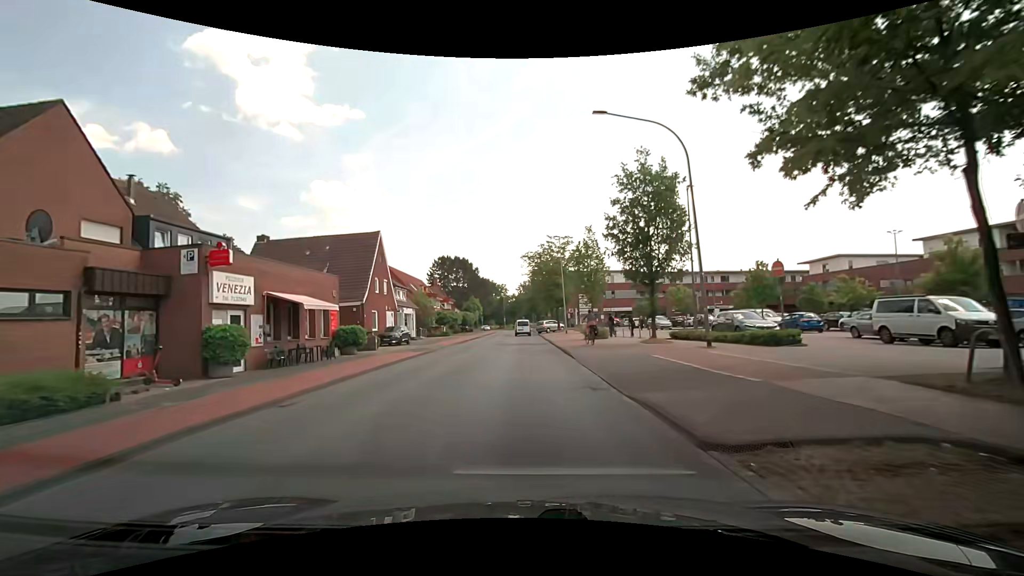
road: tertiary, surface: asphalt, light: Day
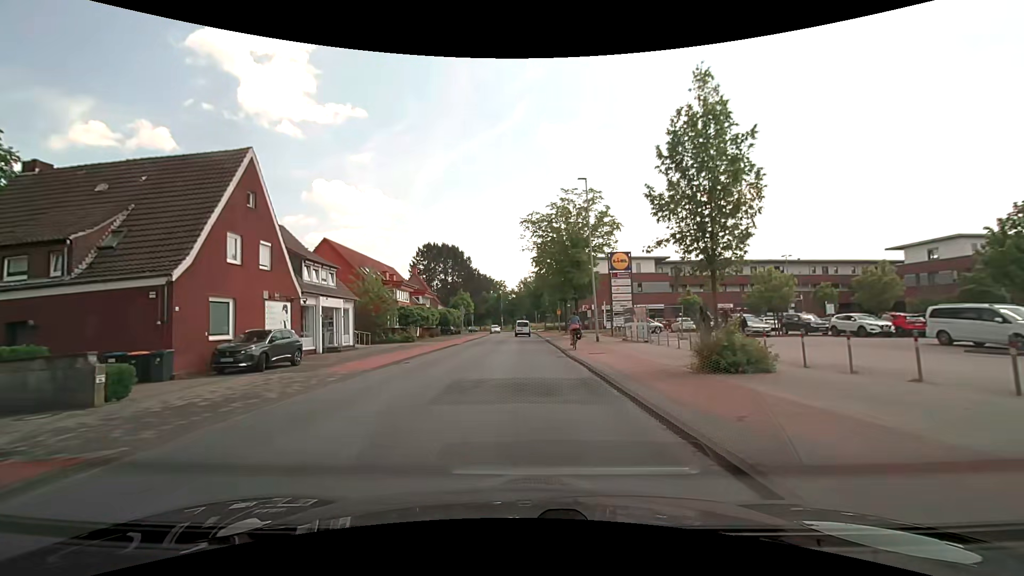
(+0.1, +21.8) m; 0°
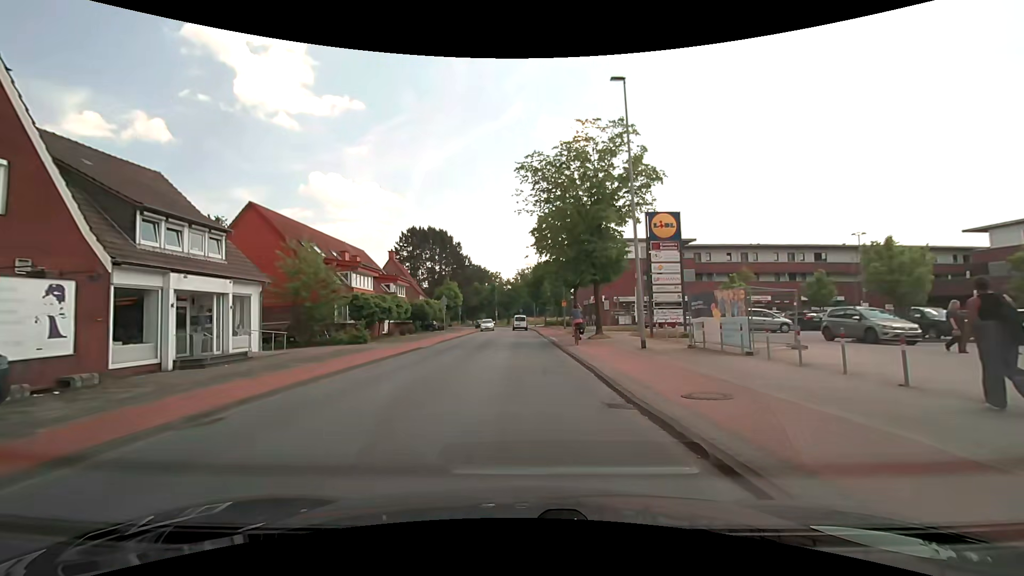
(+0.1, +12.7) m; +1°
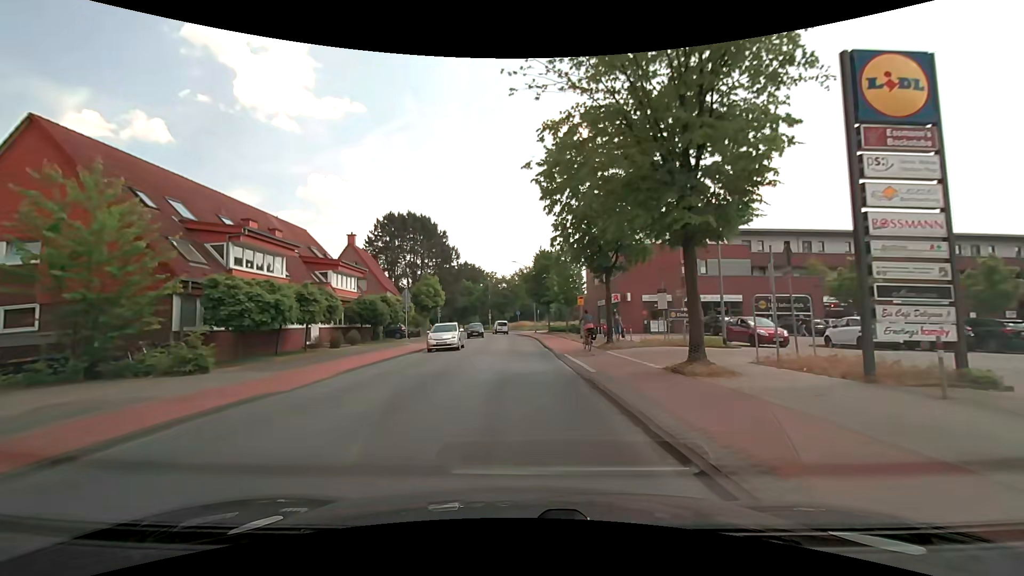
(0.0, +16.2) m; 0°
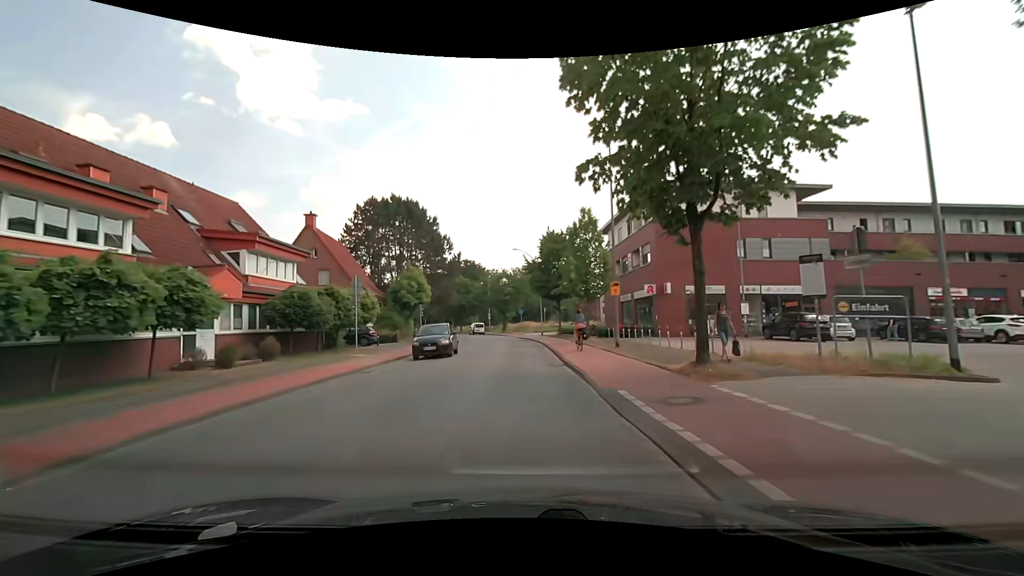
(+0.1, +11.6) m; -1°
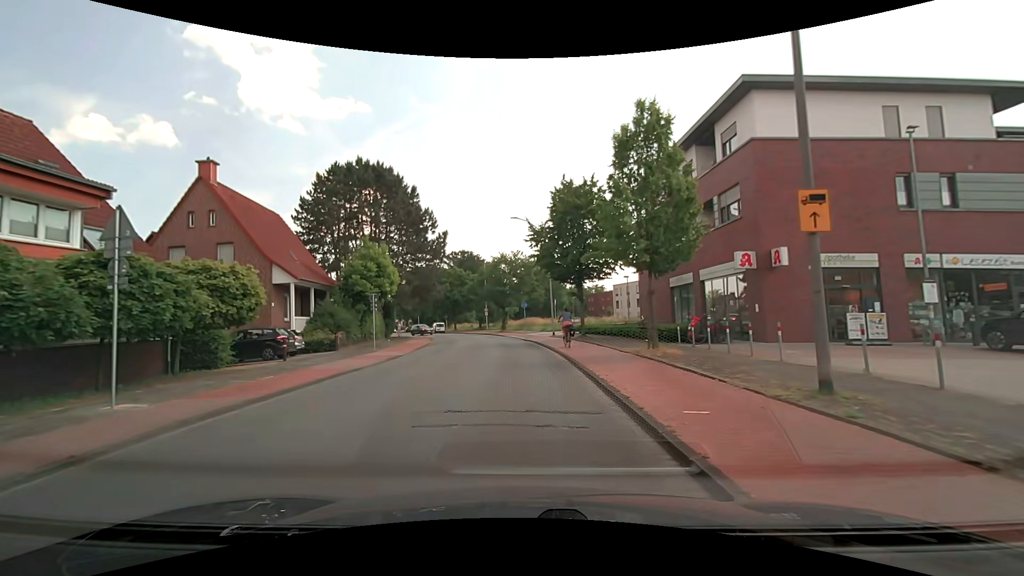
(+0.1, +14.9) m; +1°
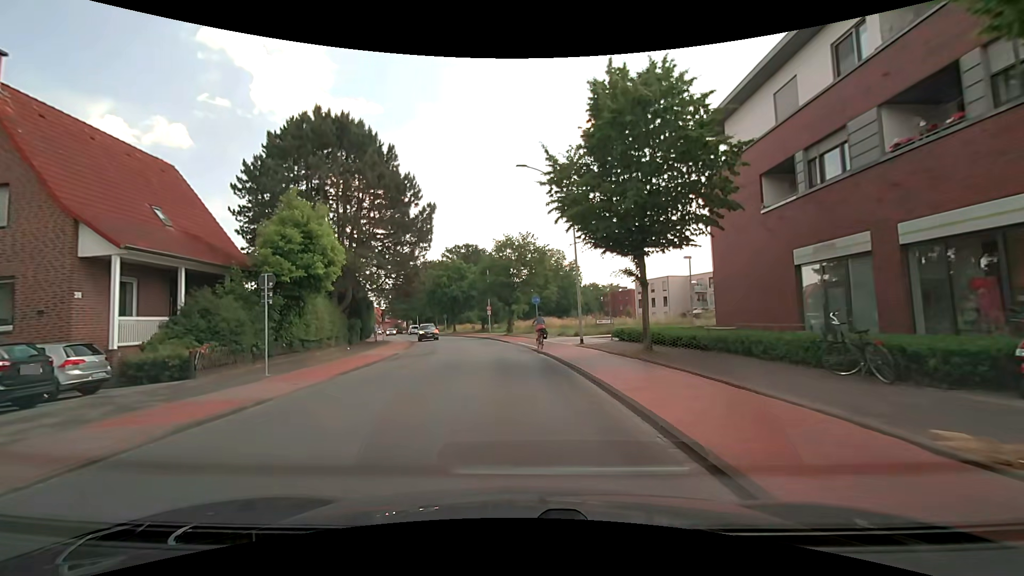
(-0.2, +13.4) m; -1°
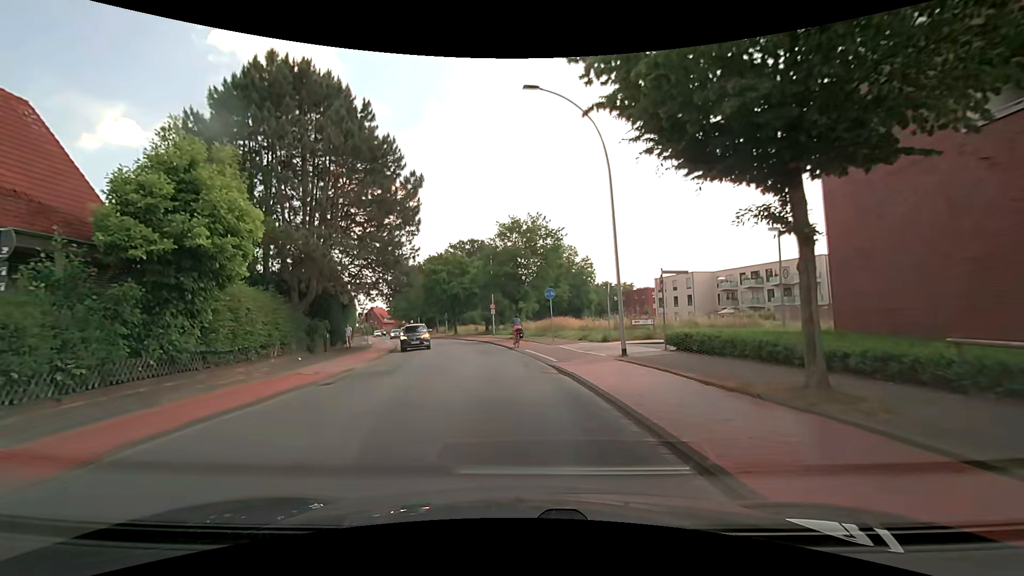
(-0.1, +8.9) m; -2°
